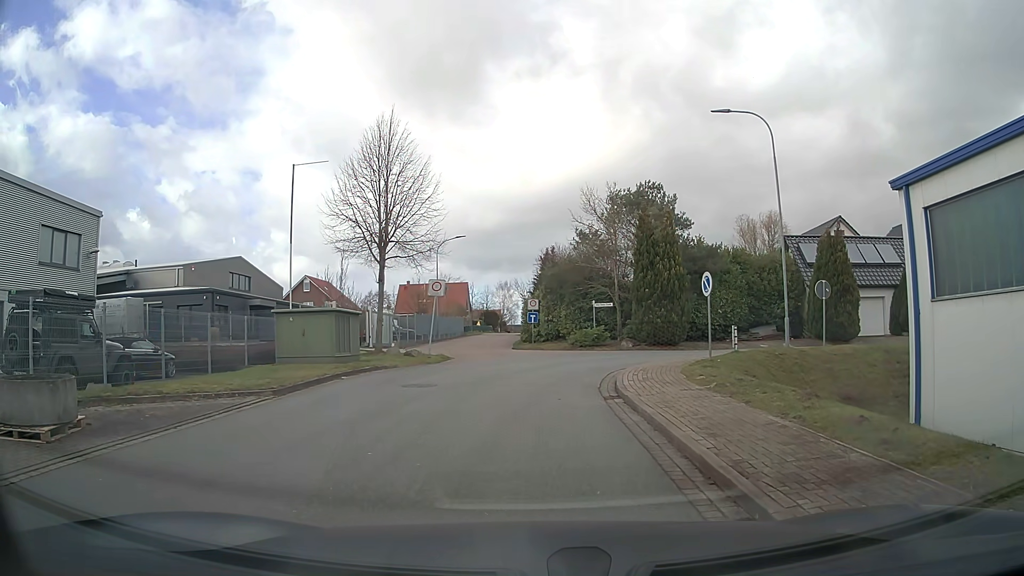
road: residential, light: Day
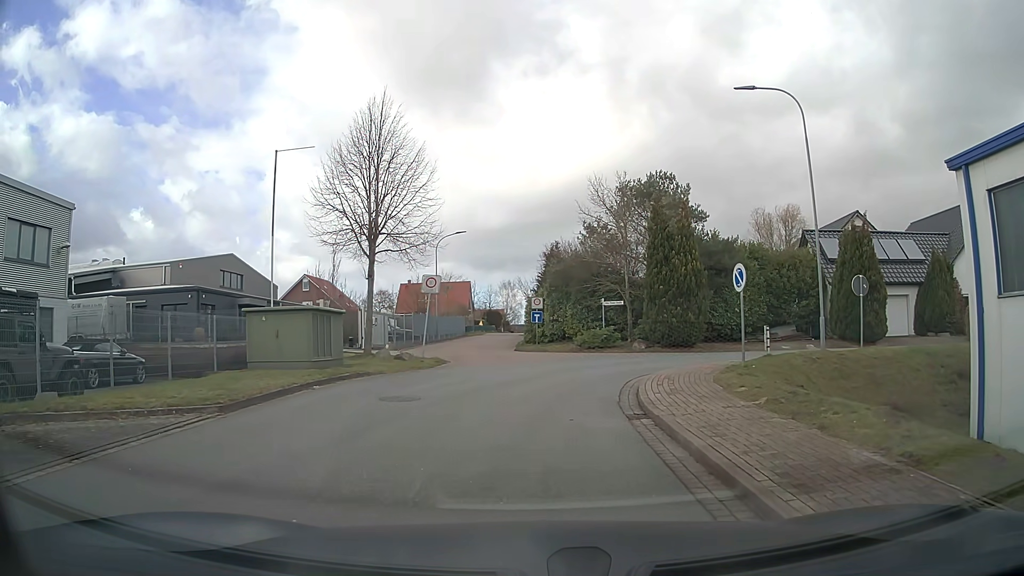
(0.0, +2.5) m; -1°
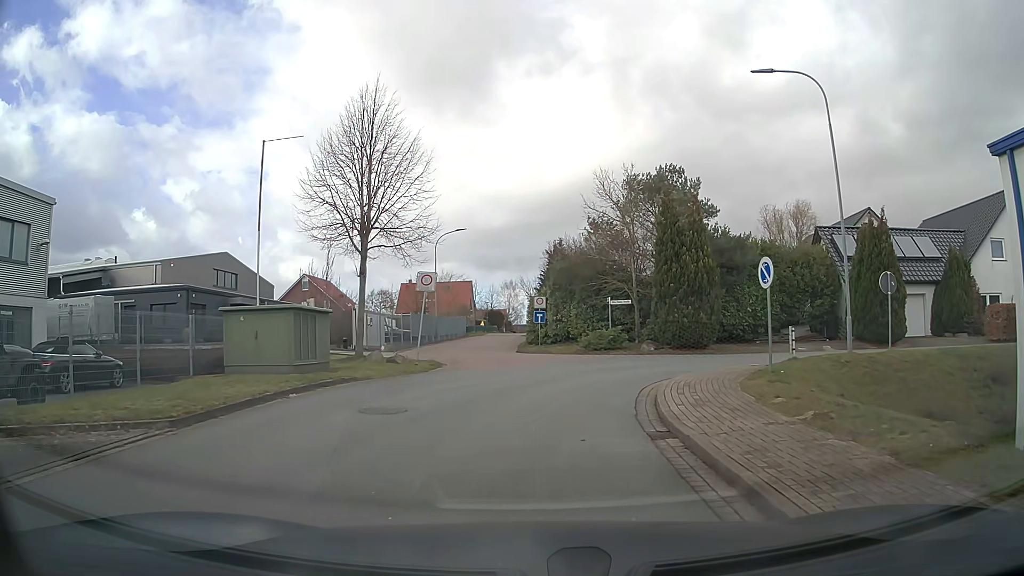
(0.0, +1.6) m; +2°
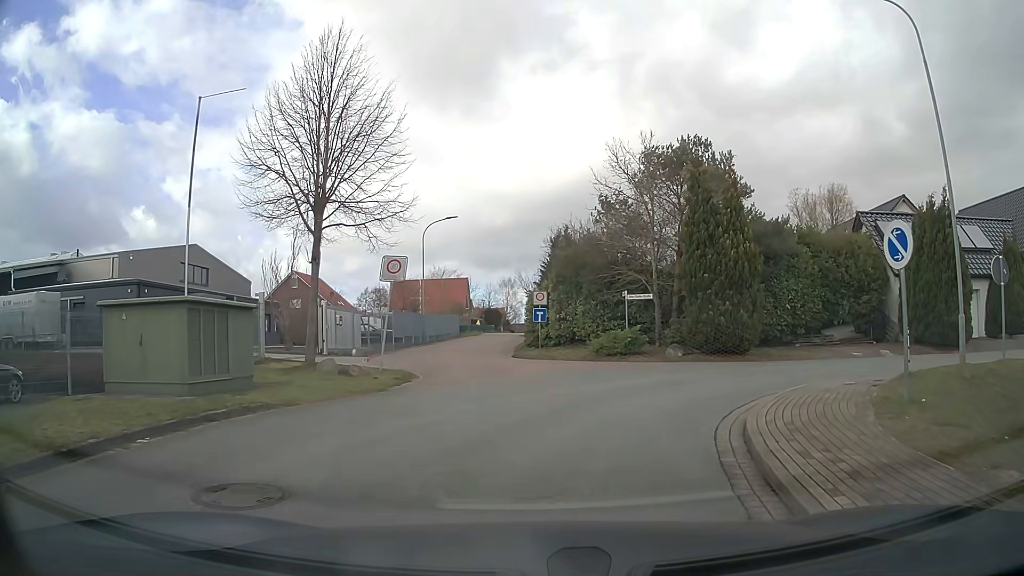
(-0.1, +5.2) m; -1°
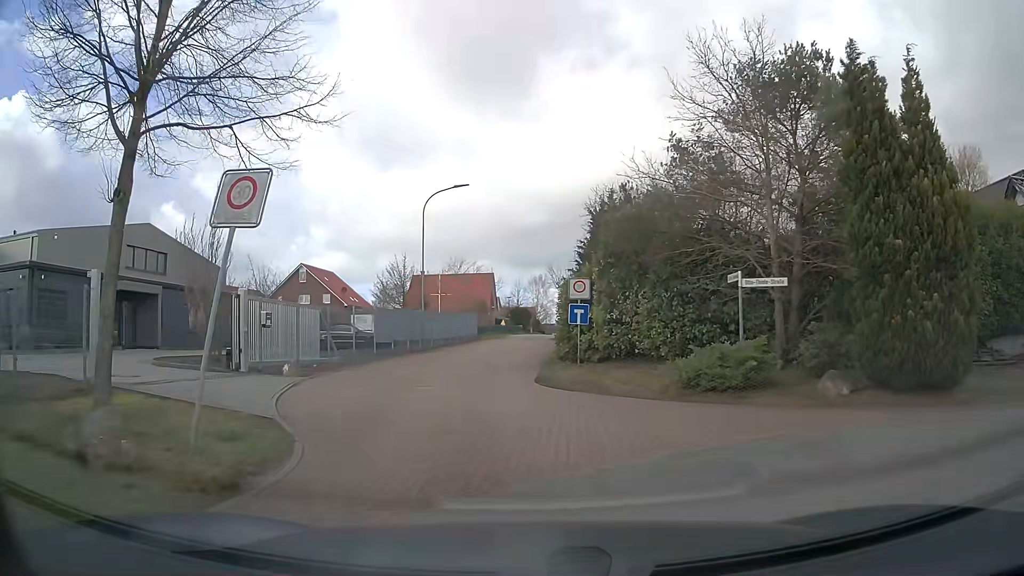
(+0.1, +10.6) m; -2°
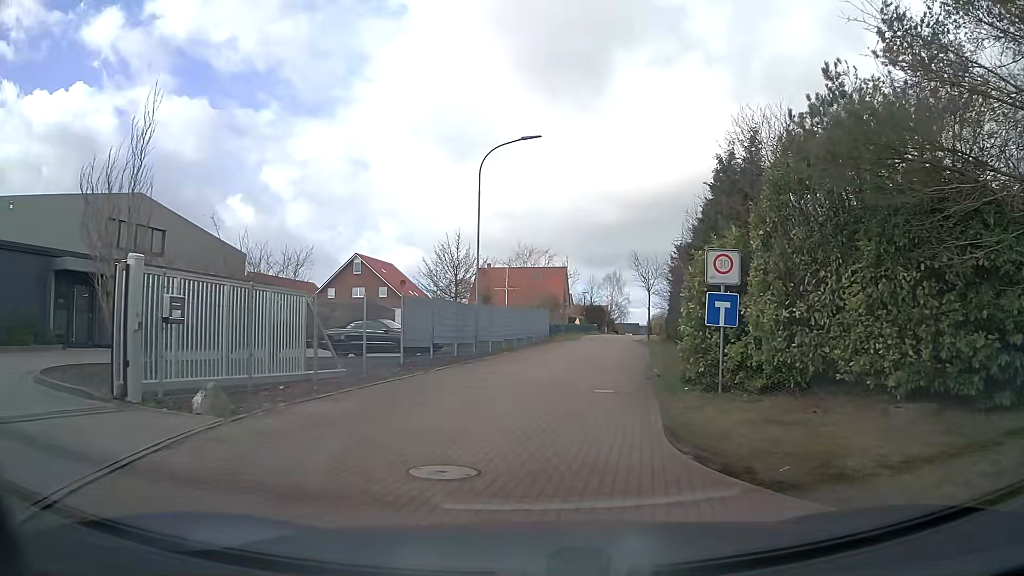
(-0.6, +8.5) m; -6°
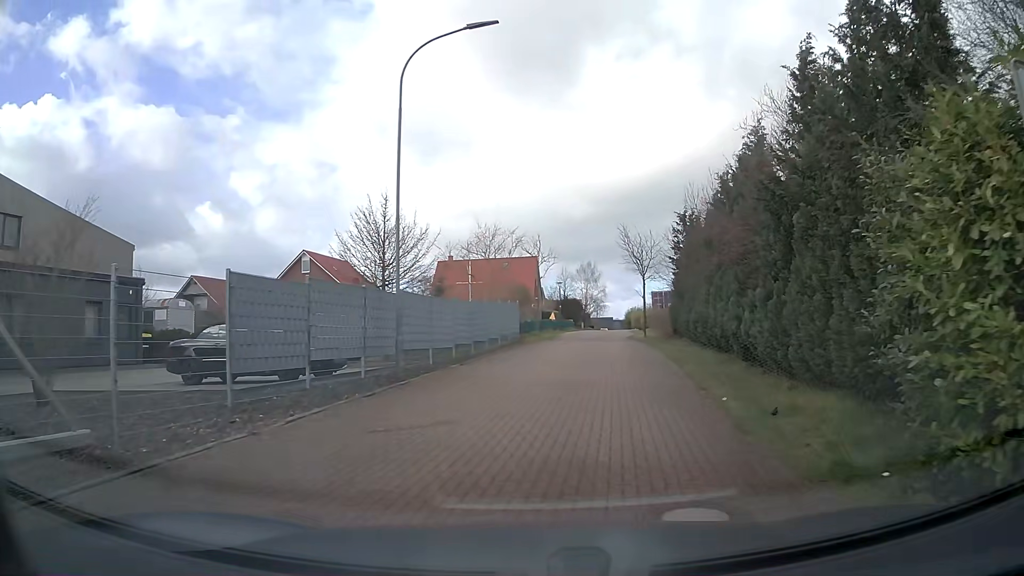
(+0.3, +9.7) m; +3°
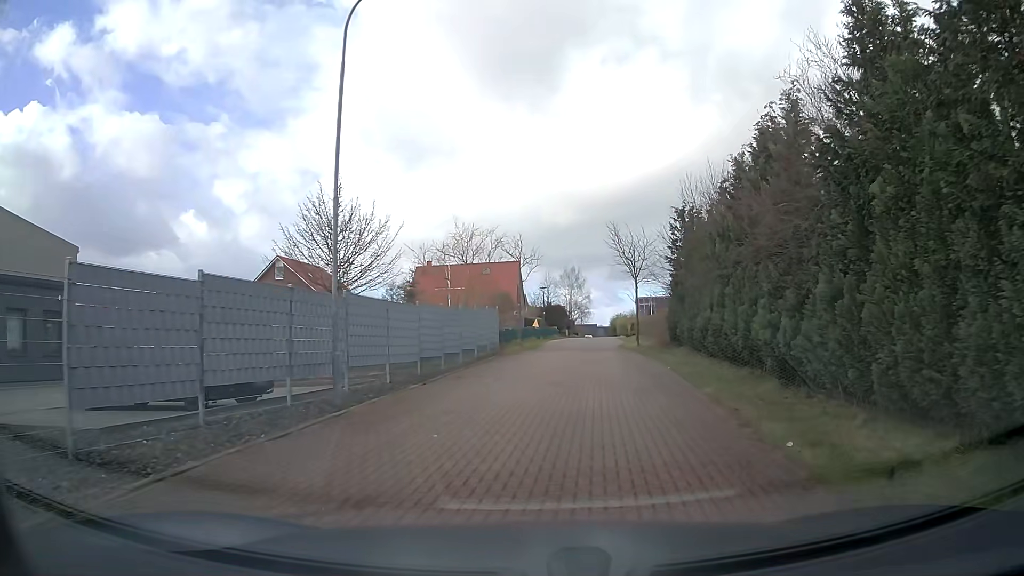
(0.0, +3.5) m; +2°
(0, +10) (+1, +20) (+1, +30) (+2, +40) (+3, +50) (+4, +60) (+6, +70) (+7, +80) (+8, +90) (+13, +98) m
